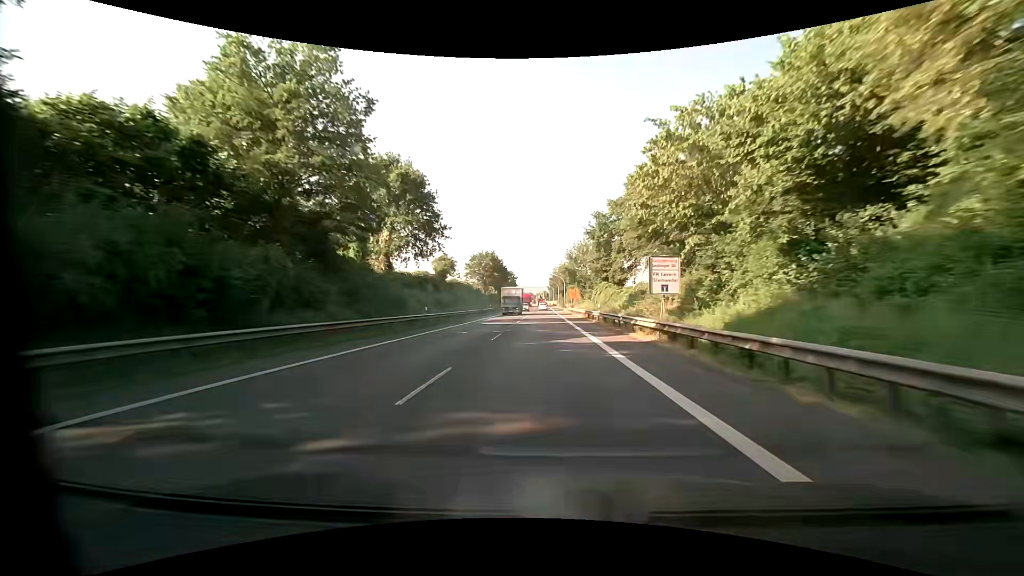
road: primary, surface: asphalt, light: Day
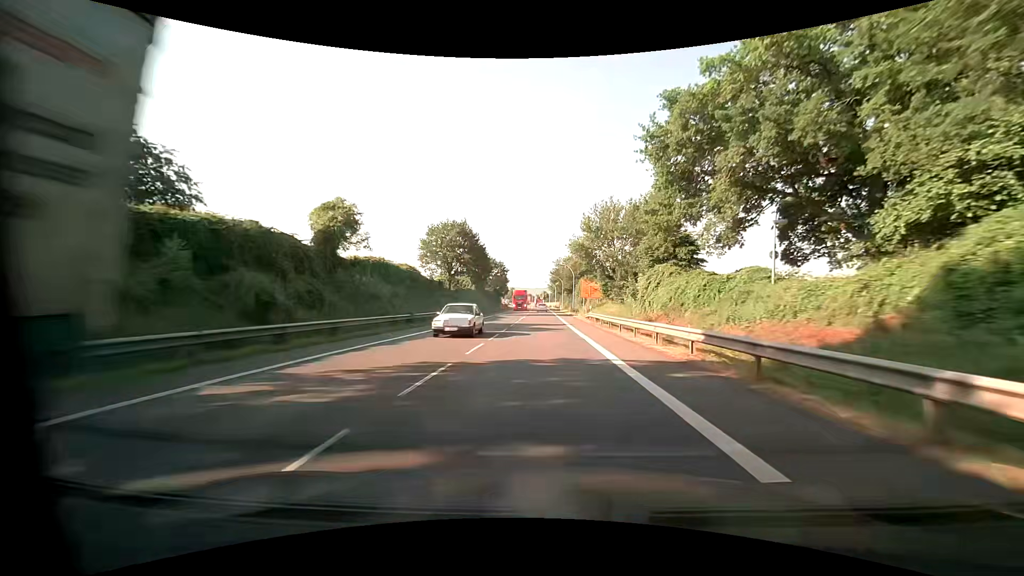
(0.0, +35.2) m; 0°
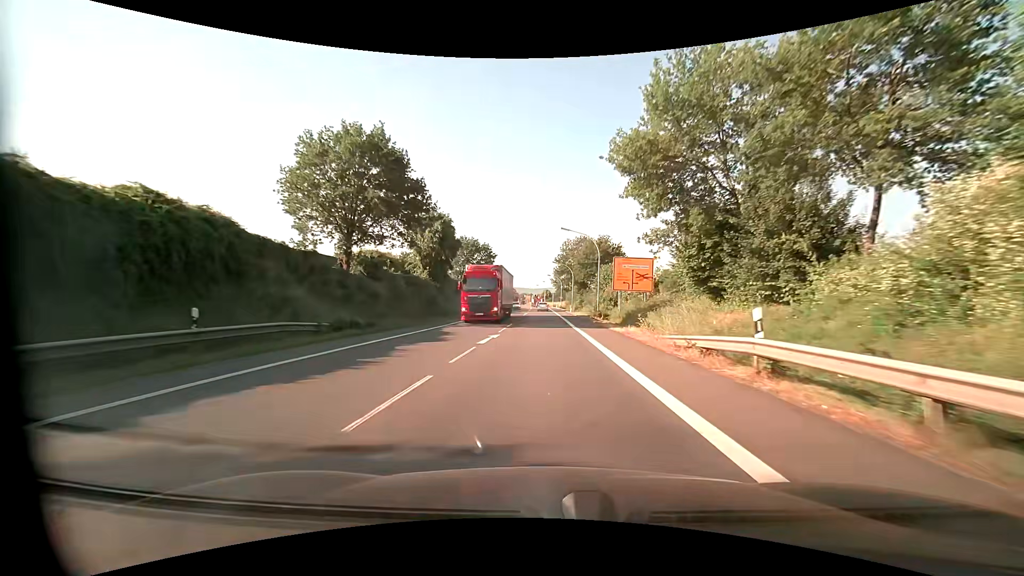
(0.0, +31.9) m; 0°
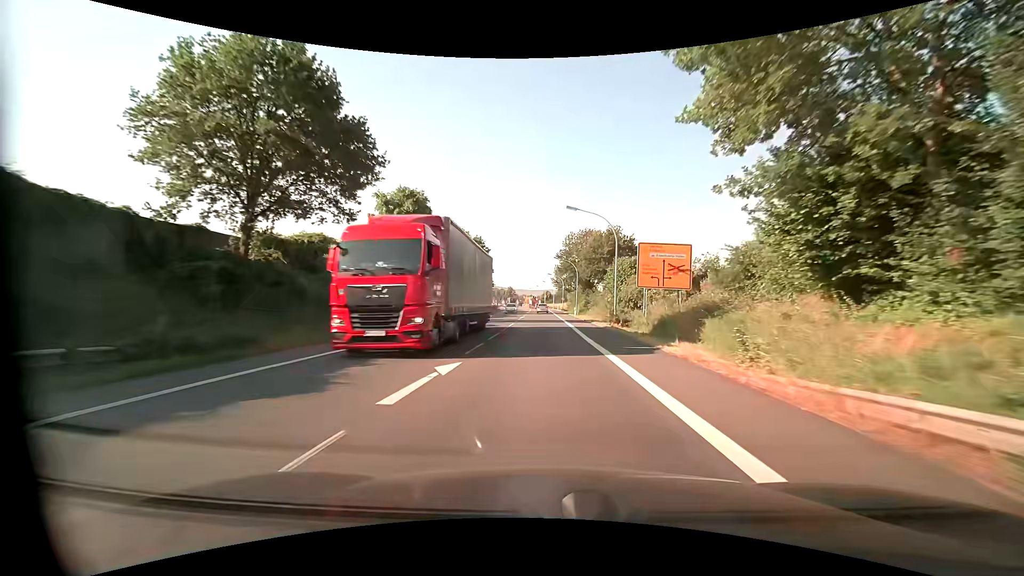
(0.0, +9.9) m; 0°
(0, +10) (0, +20) (0, +30) (0, +40) (0, +50) (0, +60) (0, +70) (0, +80) (-1, +90) (-1, +100) m
